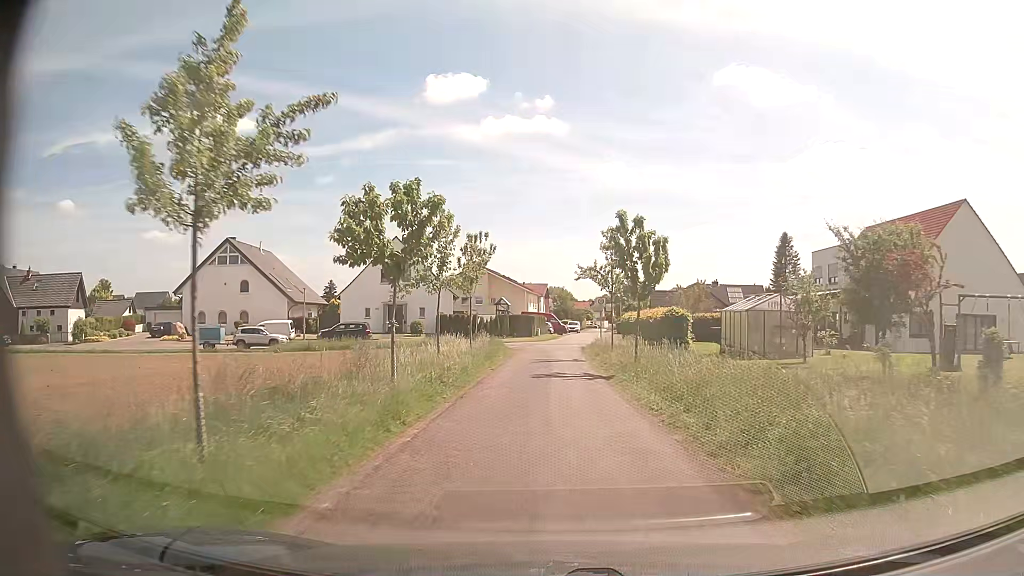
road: residential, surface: asphalt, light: Day
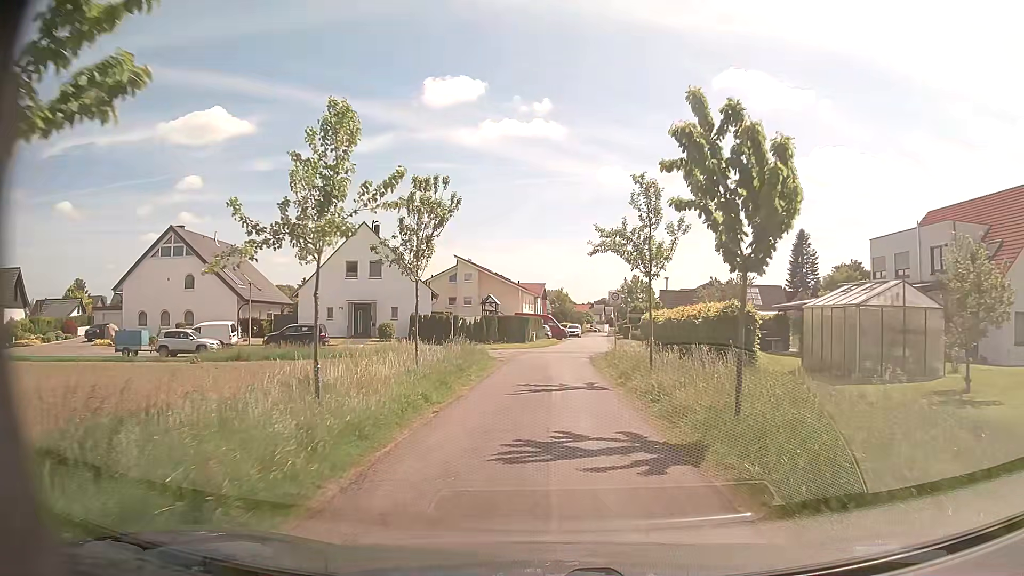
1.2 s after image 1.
(0.0, +10.5) m; +1°
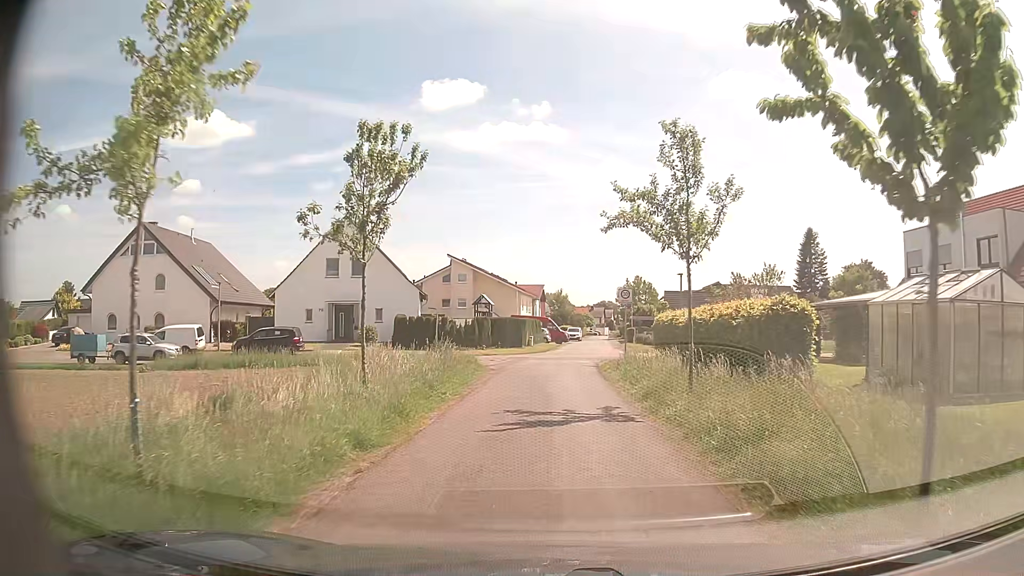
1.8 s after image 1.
(0.0, +4.6) m; 0°
